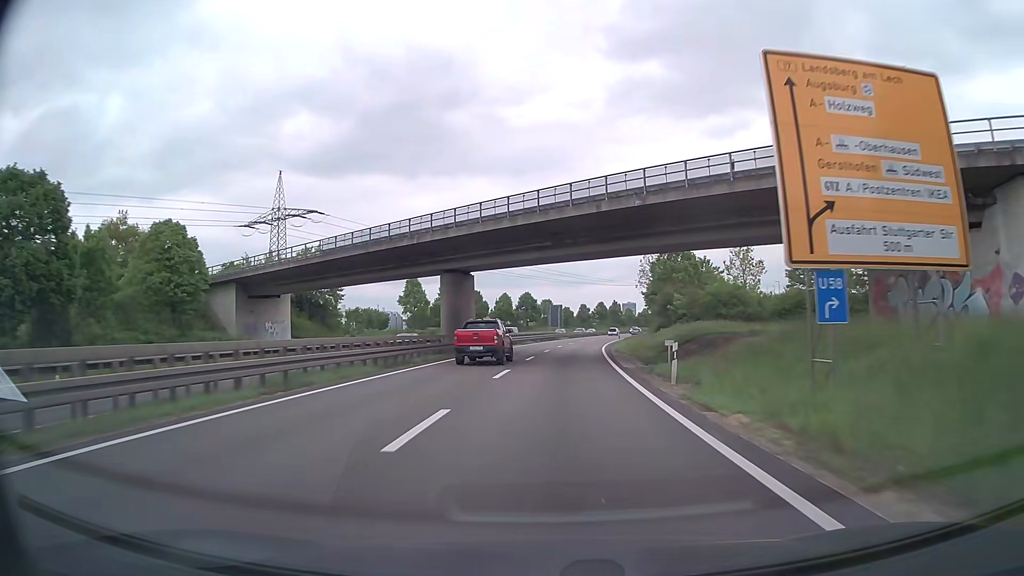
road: trunk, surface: asphalt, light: Day
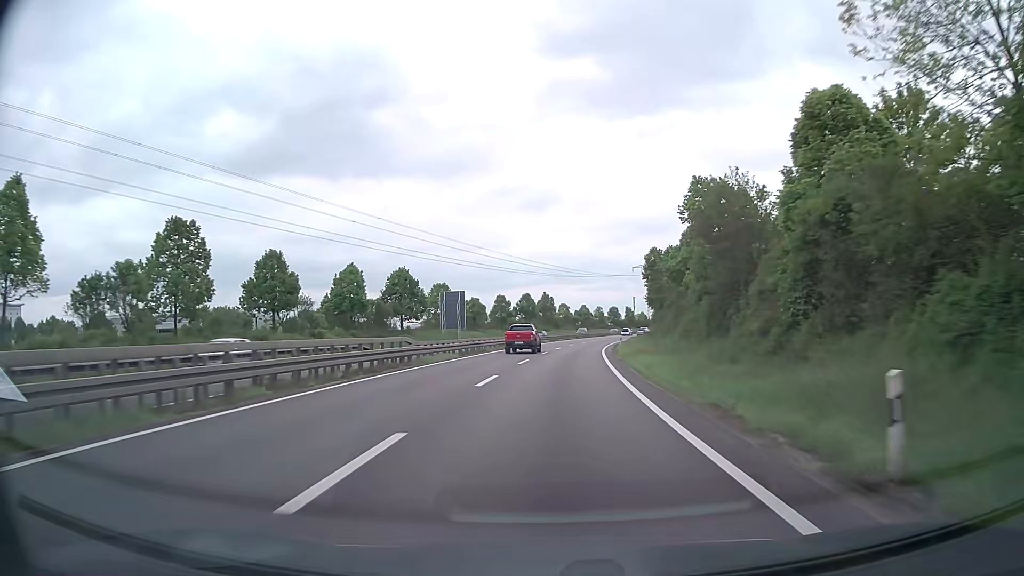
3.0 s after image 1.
(+3.8, +62.3) m; +7°
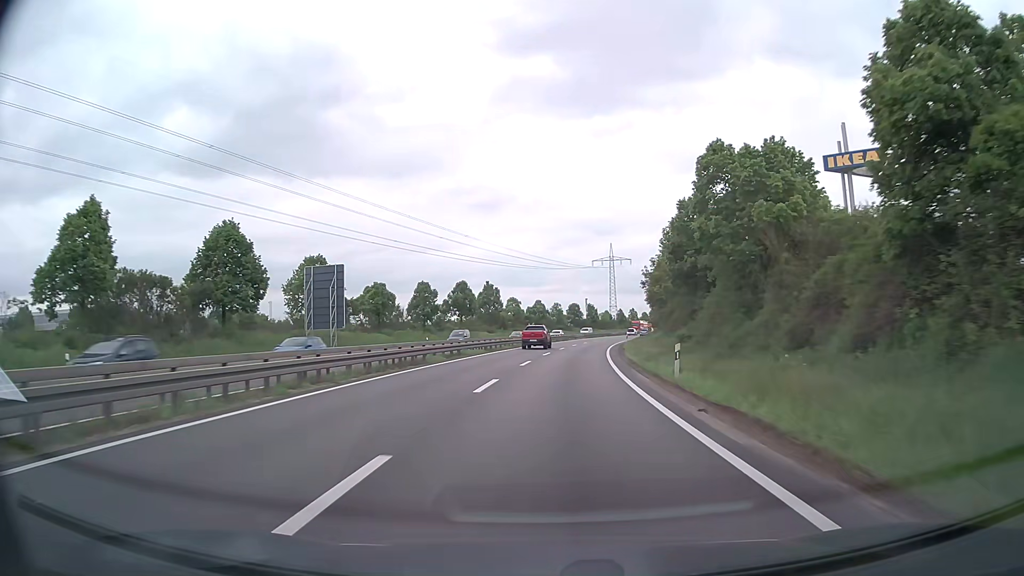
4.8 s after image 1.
(+1.3, +37.4) m; +4°
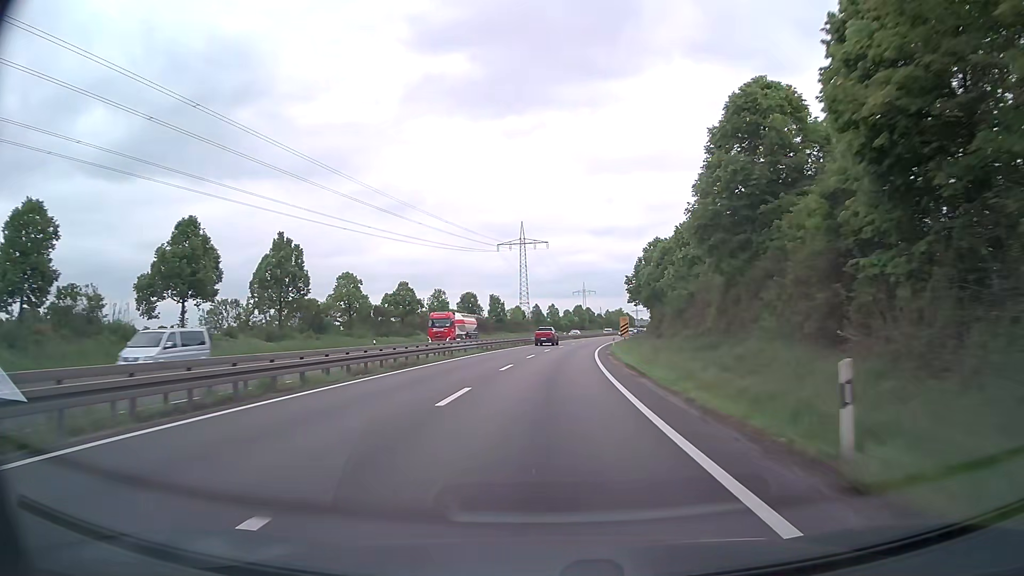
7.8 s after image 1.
(+4.5, +62.2) m; +8°
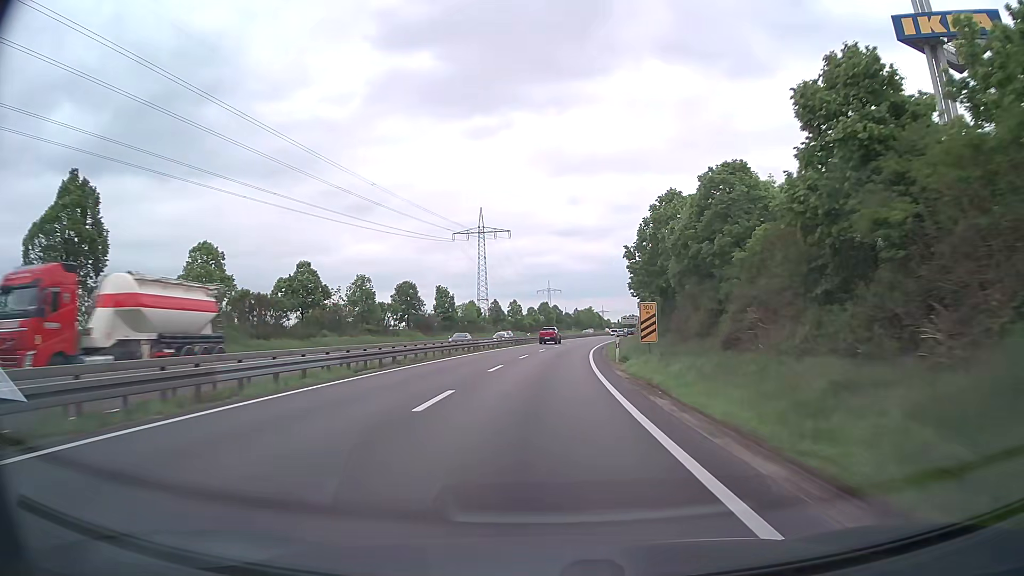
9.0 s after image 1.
(+0.6, +24.9) m; +3°
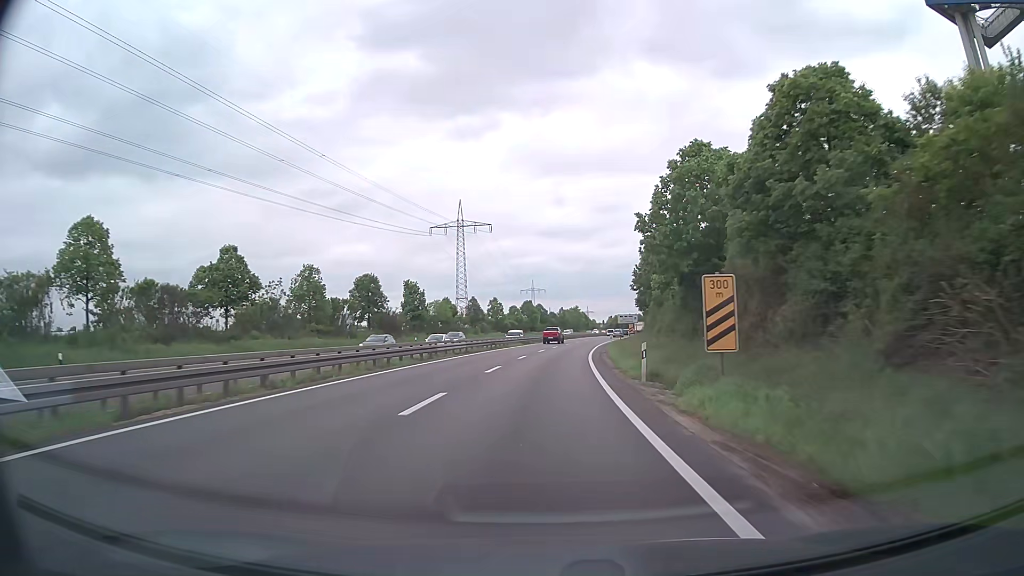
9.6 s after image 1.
(+0.2, +12.5) m; +1°
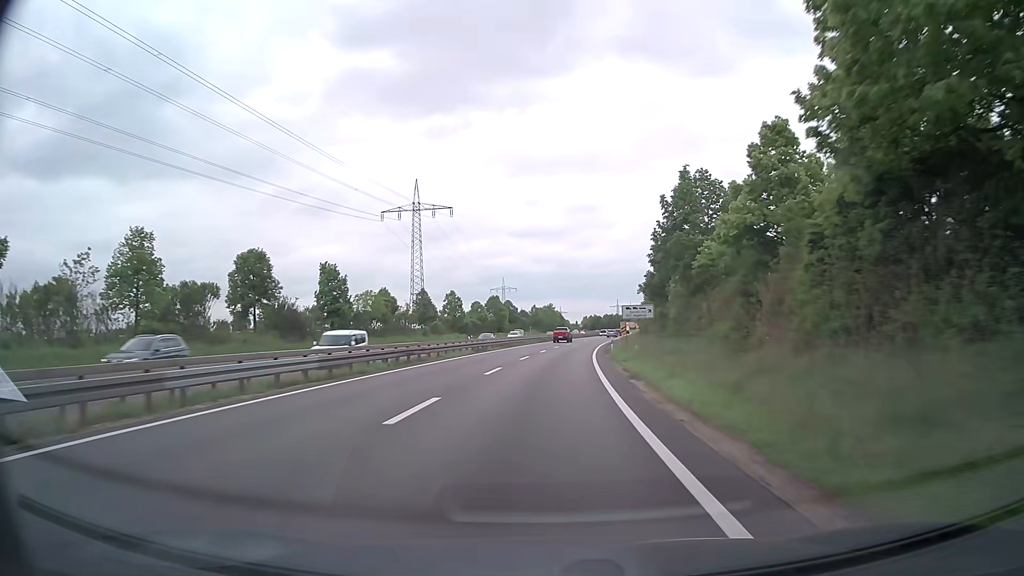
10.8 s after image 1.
(+0.7, +25.0) m; +3°
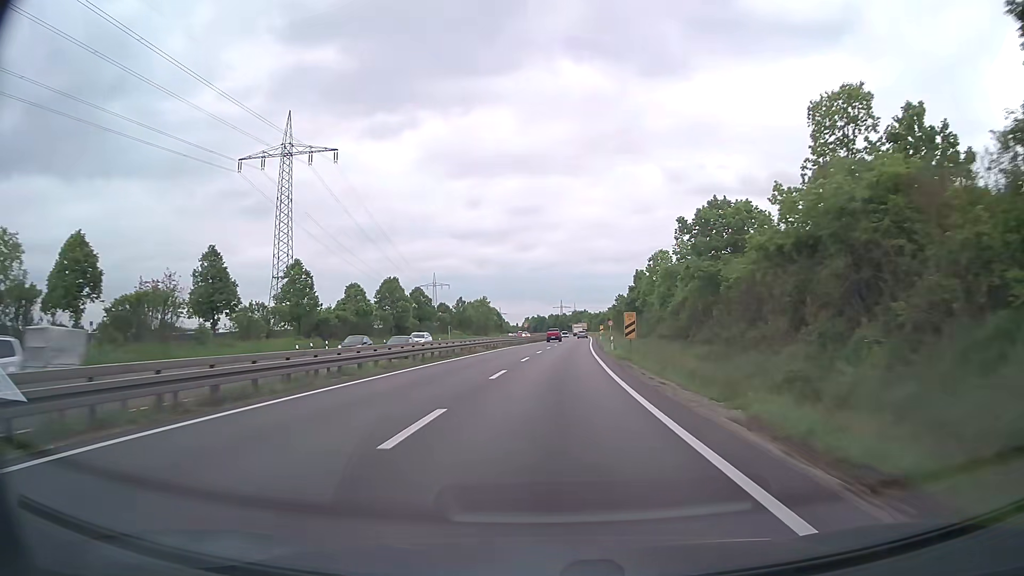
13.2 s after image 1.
(+1.9, +49.9) m; +5°
(0, +10) (0, +20) (+1, +30) (+1, +40) (+2, +50) (+2, +60) (+3, +70) (+4, +80) (+5, +90) (+5, +100) m
